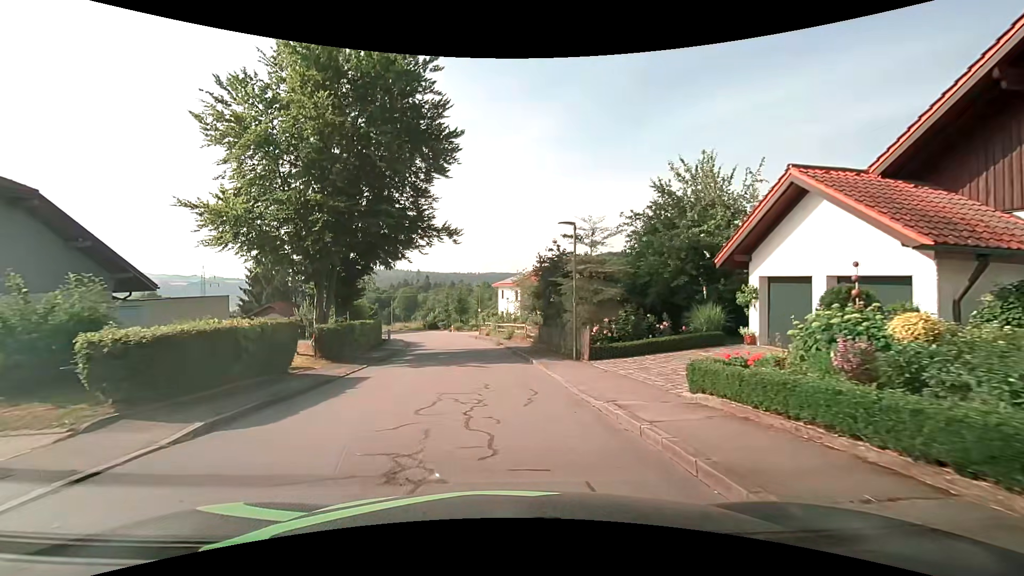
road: residential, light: Day
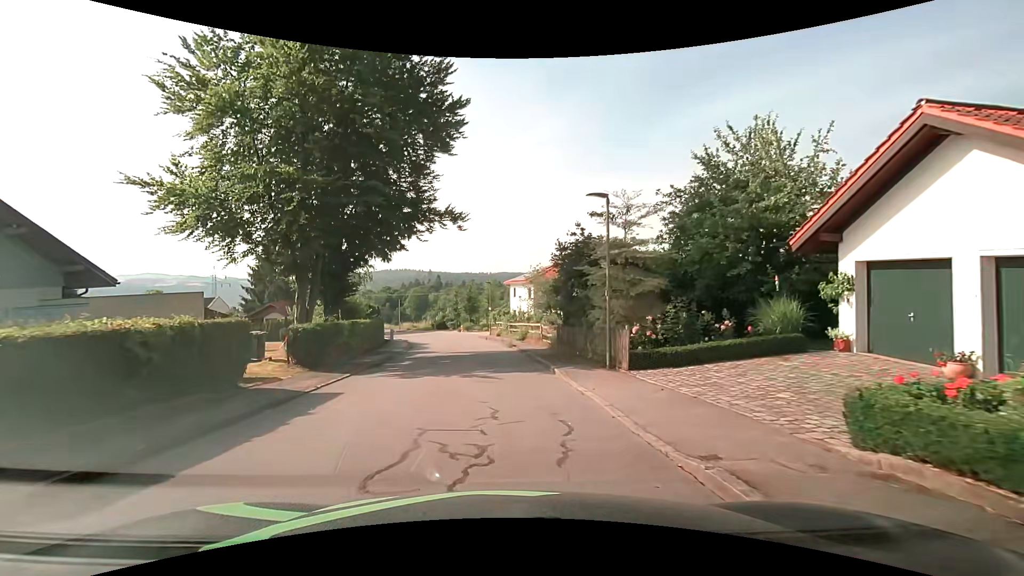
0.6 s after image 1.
(0.0, +3.6) m; -2°
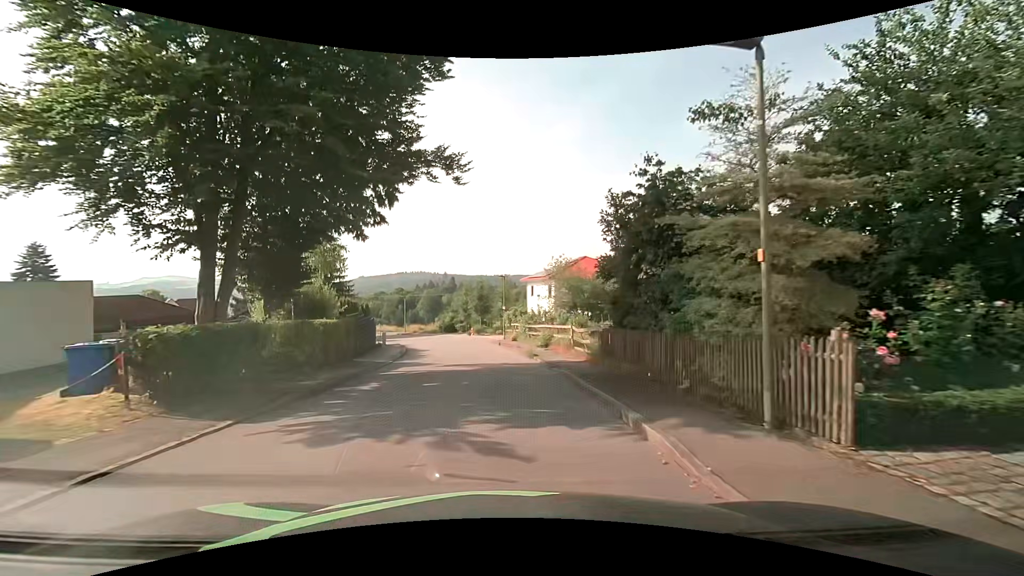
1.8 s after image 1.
(0.0, +7.5) m; -1°
(0, +10) (-1, +20) (-1, +30) (-3, +40) (-6, +49) (-10, +59) (-15, +67) (-20, +76) (-26, +84) (-33, +91) m
